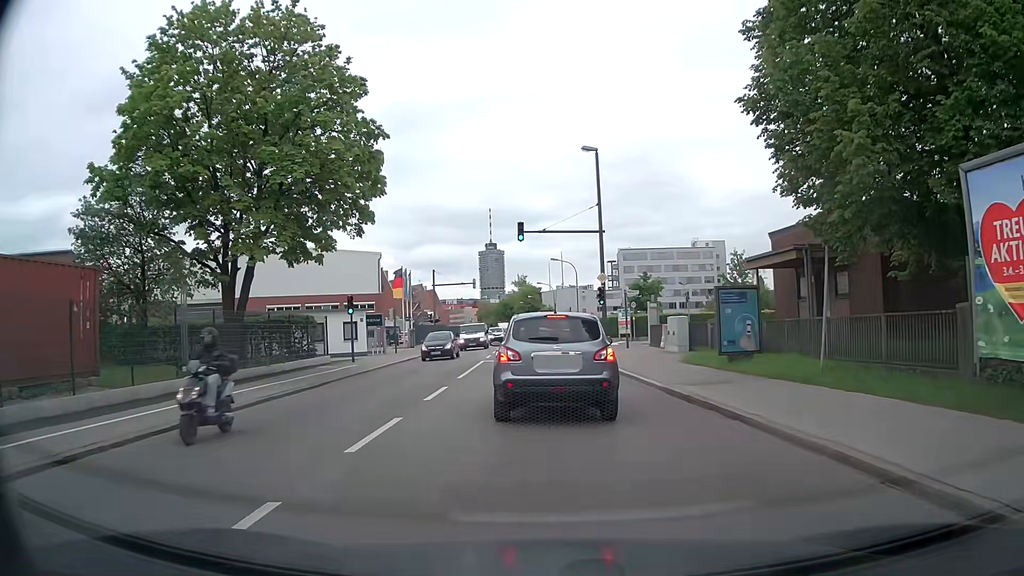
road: secondary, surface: asphalt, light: Day
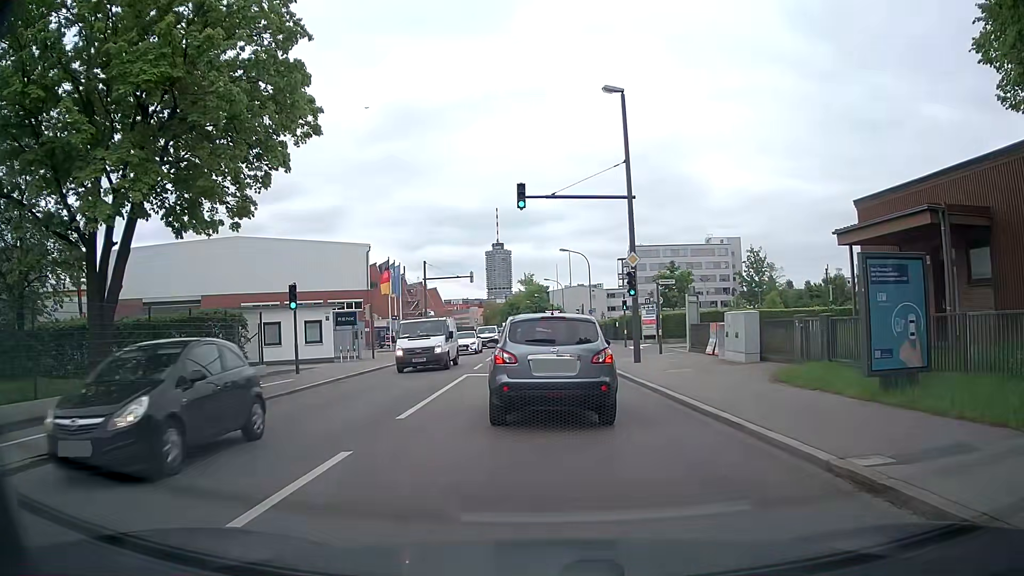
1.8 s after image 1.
(-0.1, +8.7) m; -1°
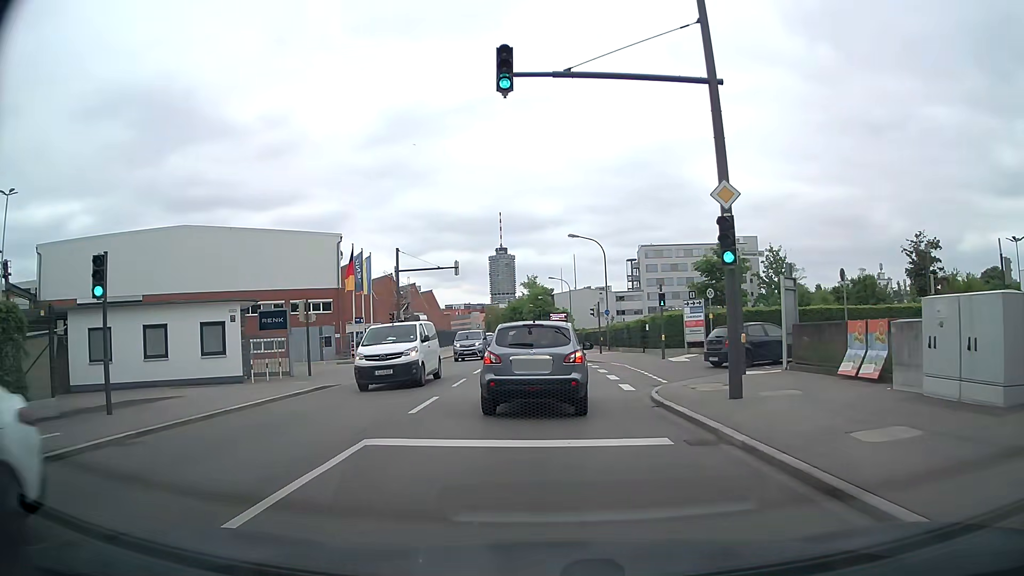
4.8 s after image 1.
(0.0, +12.4) m; +1°
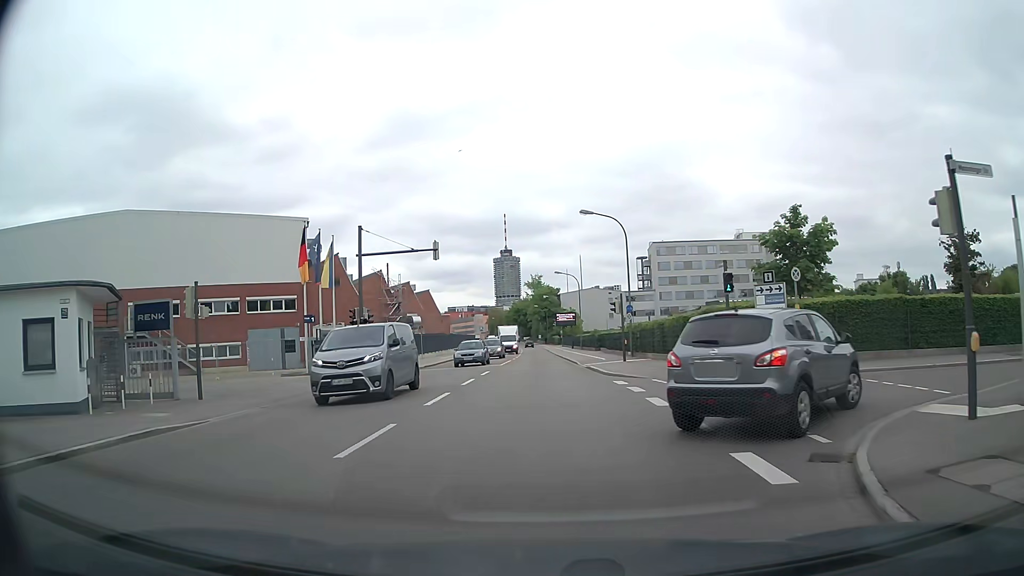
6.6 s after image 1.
(-0.3, +10.7) m; -2°
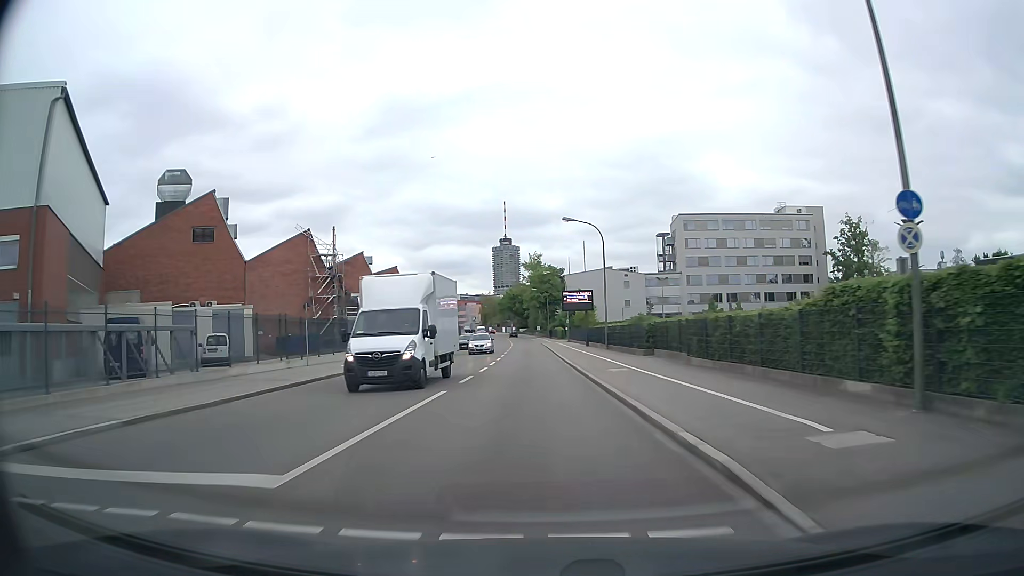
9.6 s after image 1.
(-0.3, +31.8) m; 0°
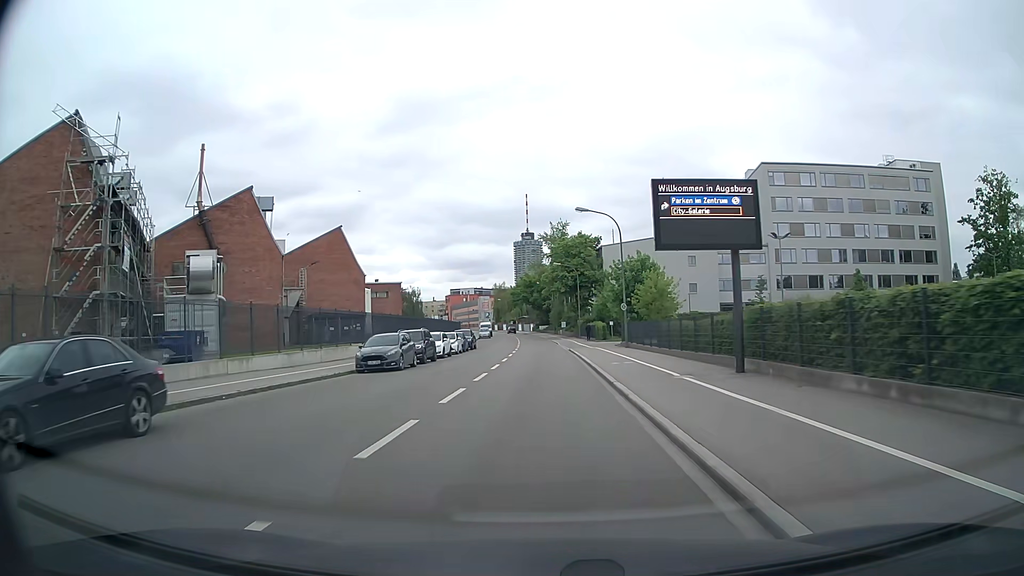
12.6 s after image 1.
(-0.5, +40.6) m; -2°
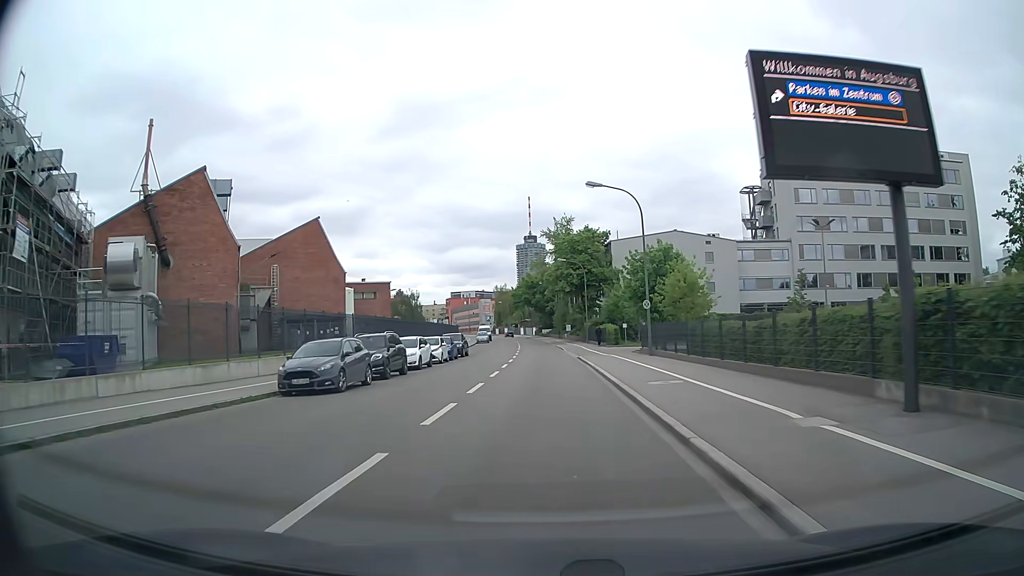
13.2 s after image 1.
(0.0, +8.1) m; 0°
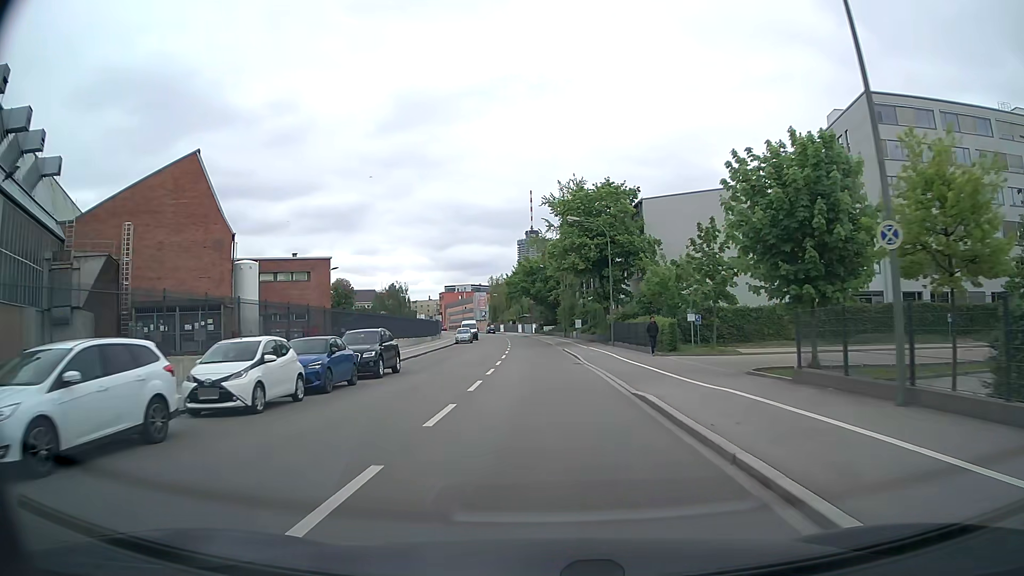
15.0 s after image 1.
(-0.1, +23.7) m; 0°
(0, +10) (0, +20) (0, +30) (0, +40) (-1, +50) (-1, +60) (-2, +70) (-3, +80) (-4, +90) (-5, +100) m
